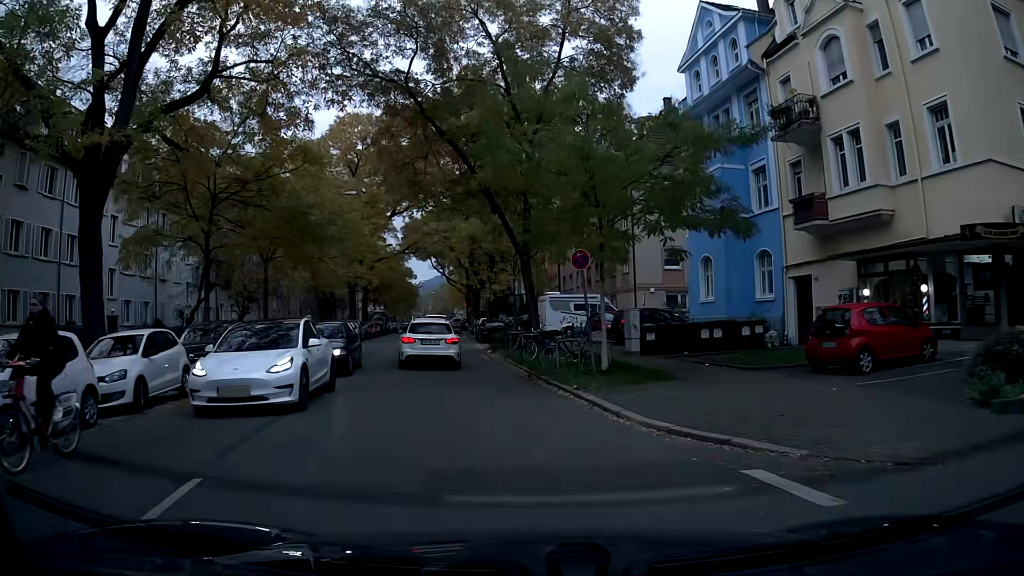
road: tertiary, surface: asphalt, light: Day
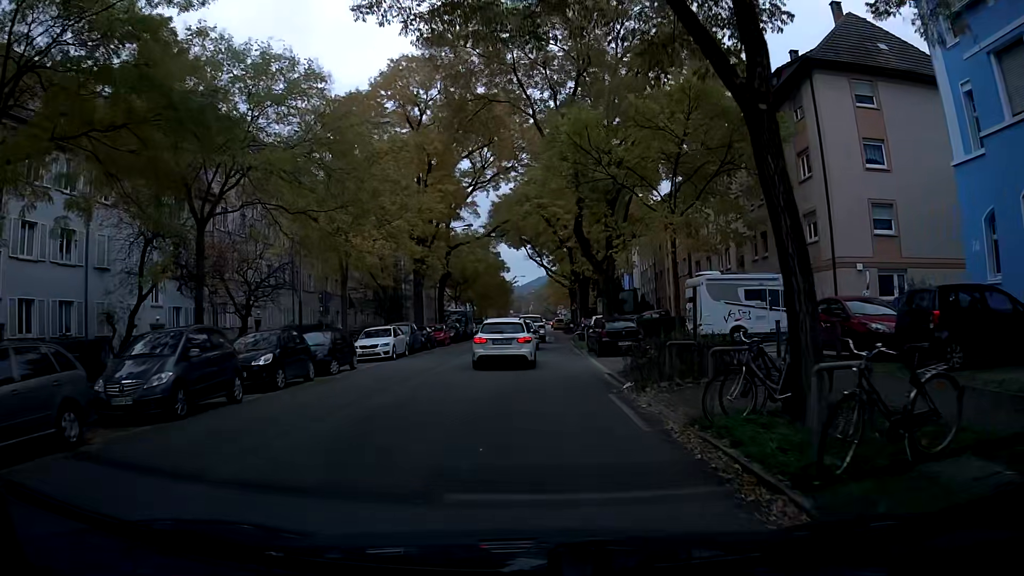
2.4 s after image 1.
(-1.0, +16.7) m; -6°
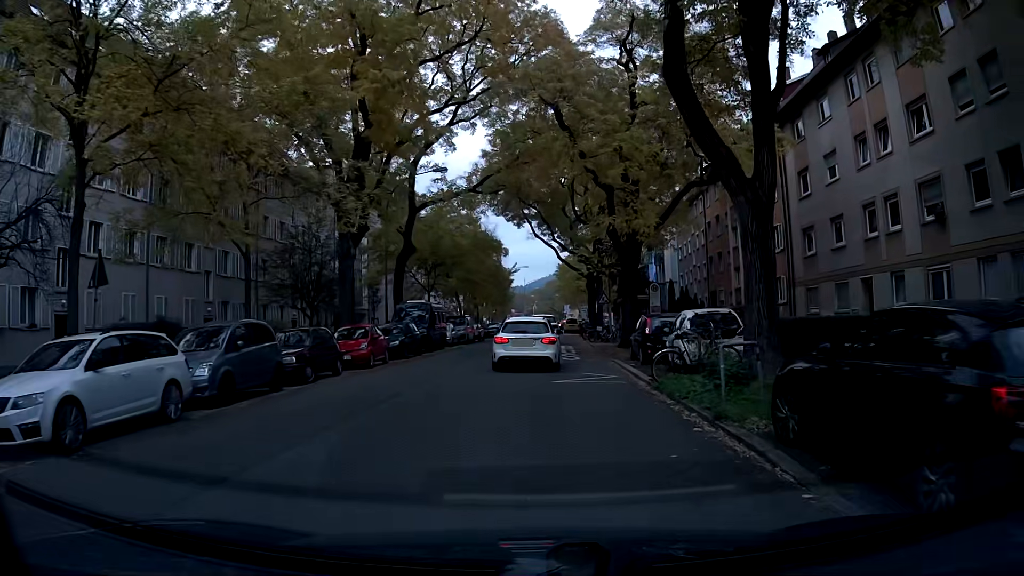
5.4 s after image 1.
(-0.5, +21.1) m; -1°
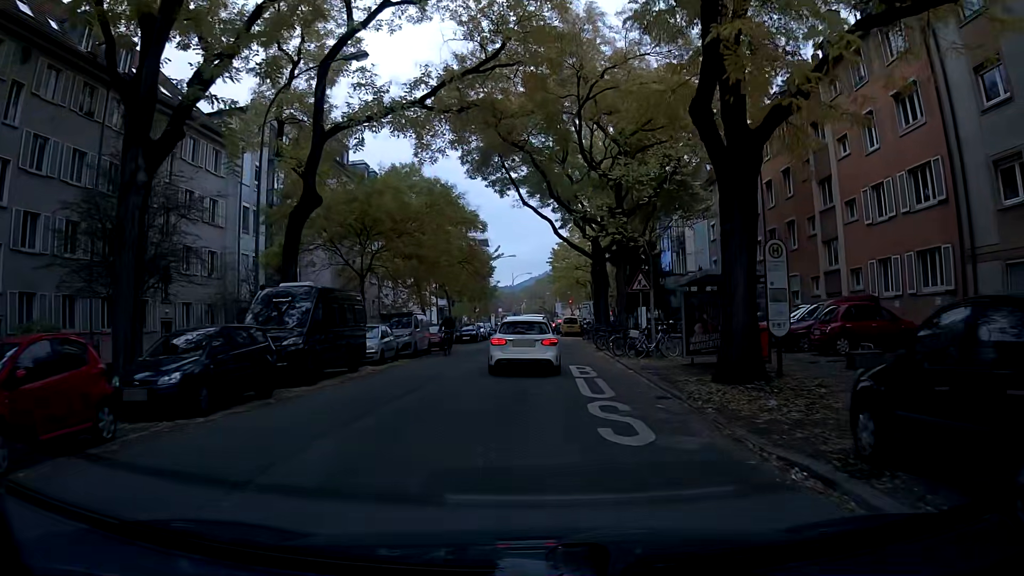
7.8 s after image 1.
(+0.2, +16.5) m; +1°
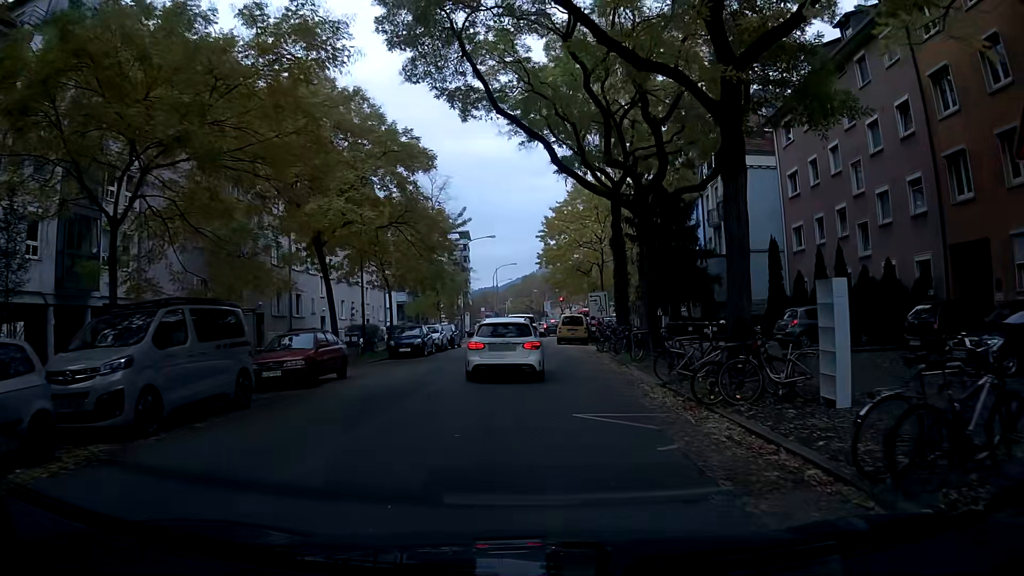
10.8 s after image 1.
(+0.3, +19.4) m; 0°
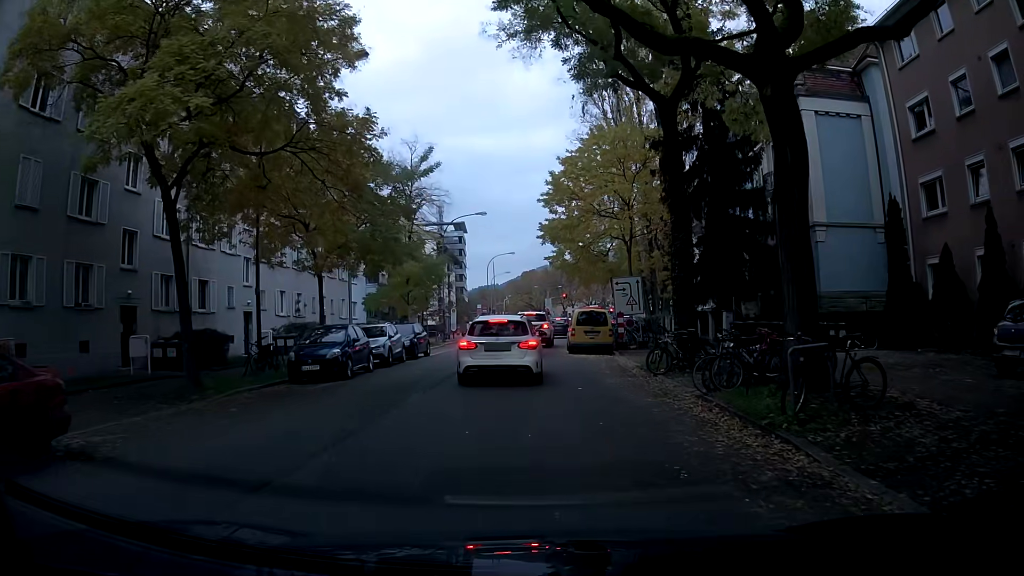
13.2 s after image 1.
(+0.4, +12.6) m; +2°
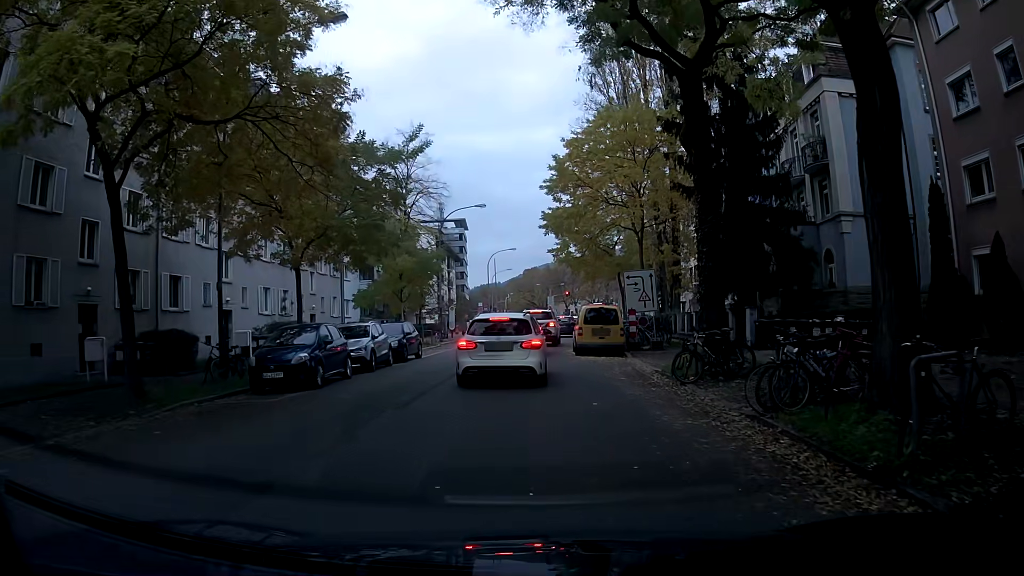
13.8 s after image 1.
(0.0, +2.7) m; -1°
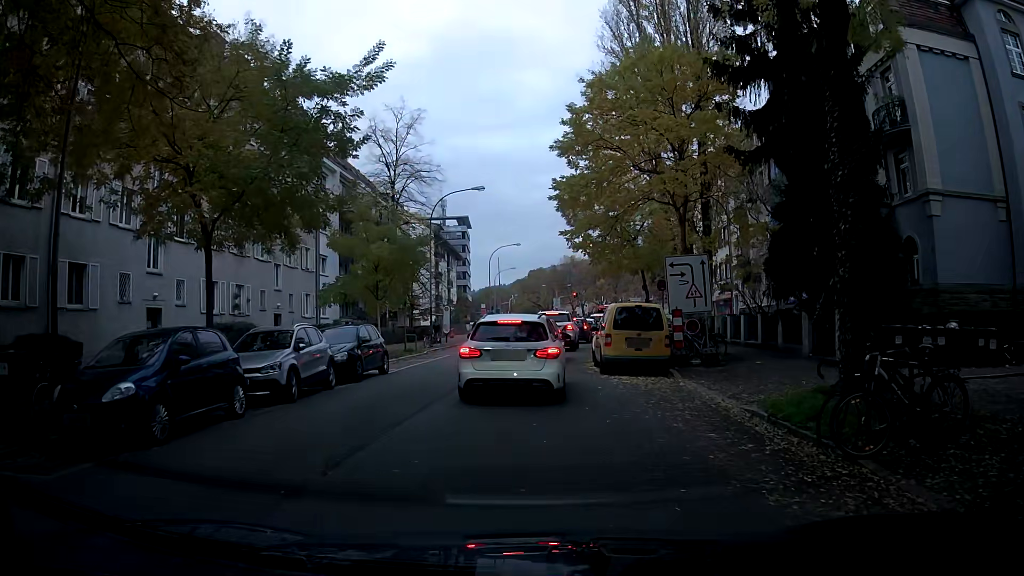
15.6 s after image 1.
(-0.1, +7.1) m; -1°
